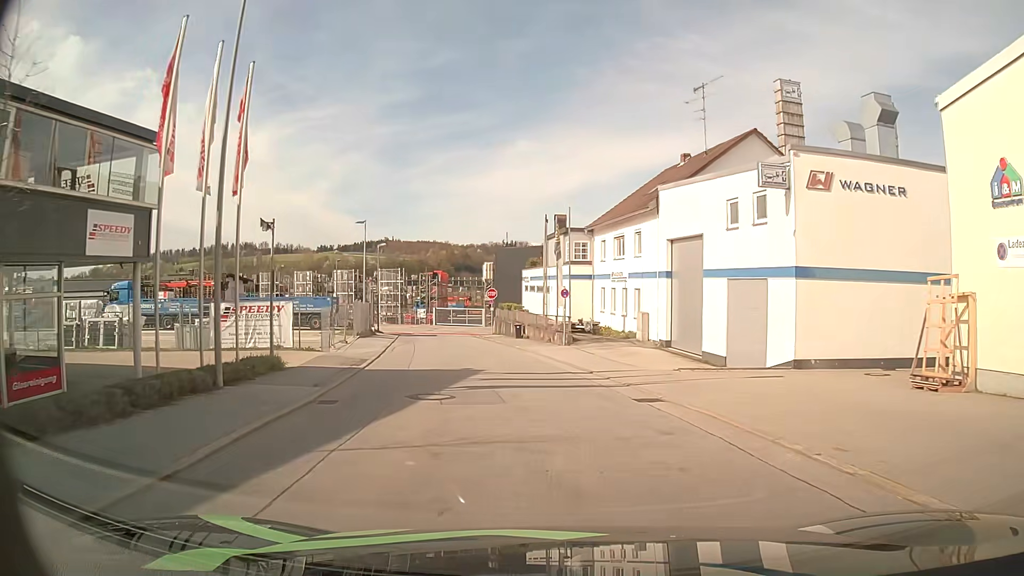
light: Day
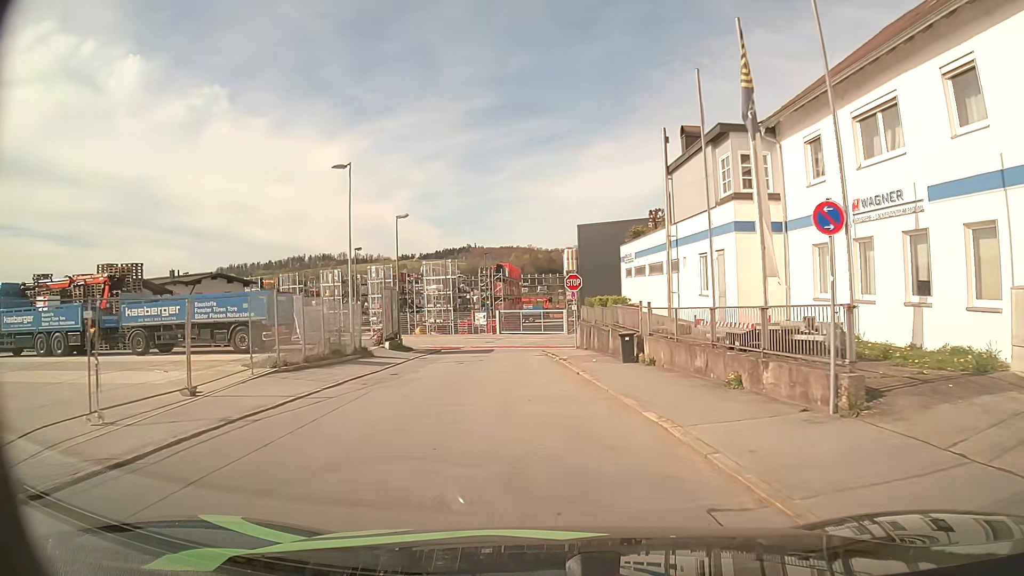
(-1.2, +22.4) m; -7°
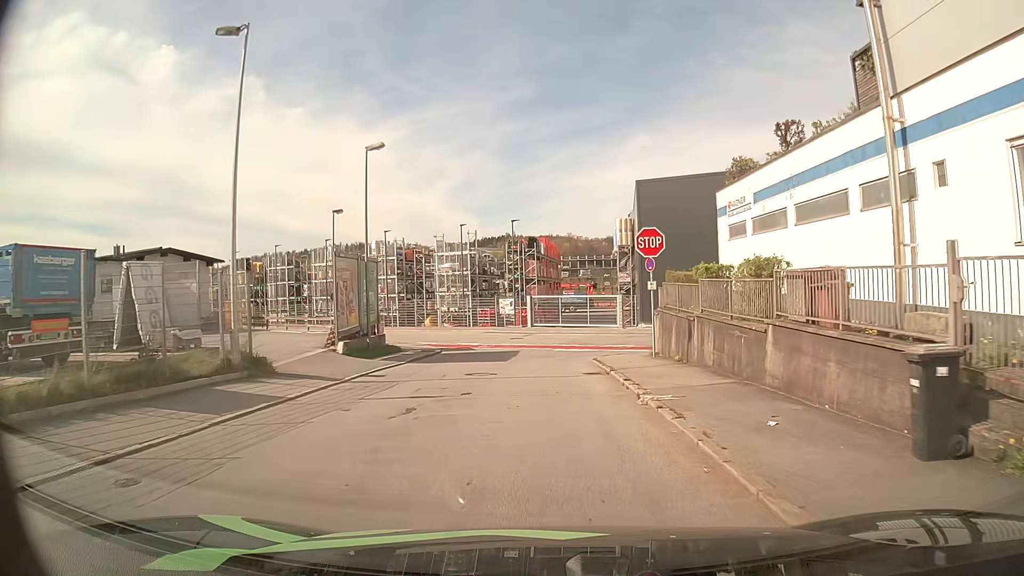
(-0.5, +14.9) m; -4°
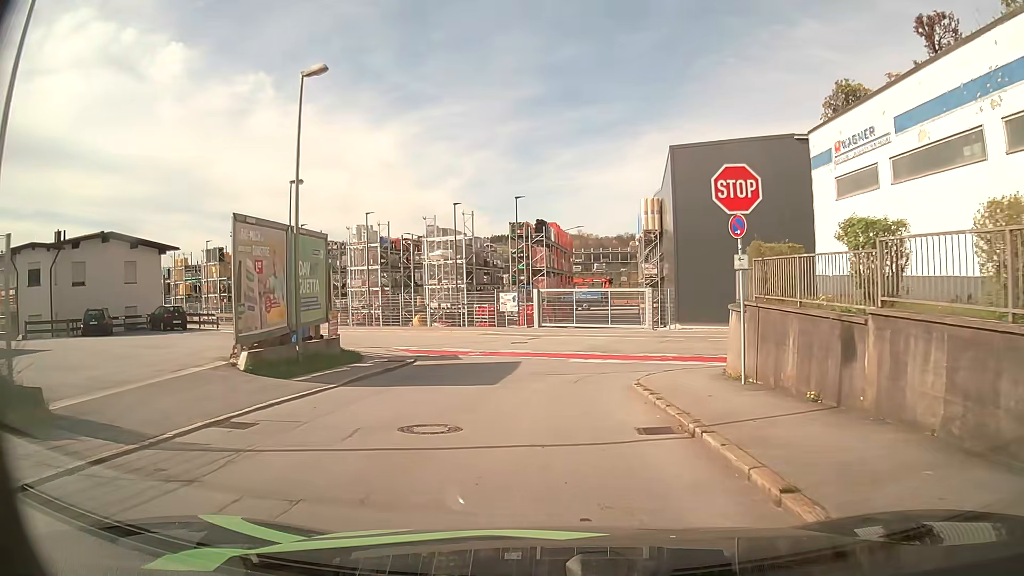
(0.0, +8.5) m; 0°
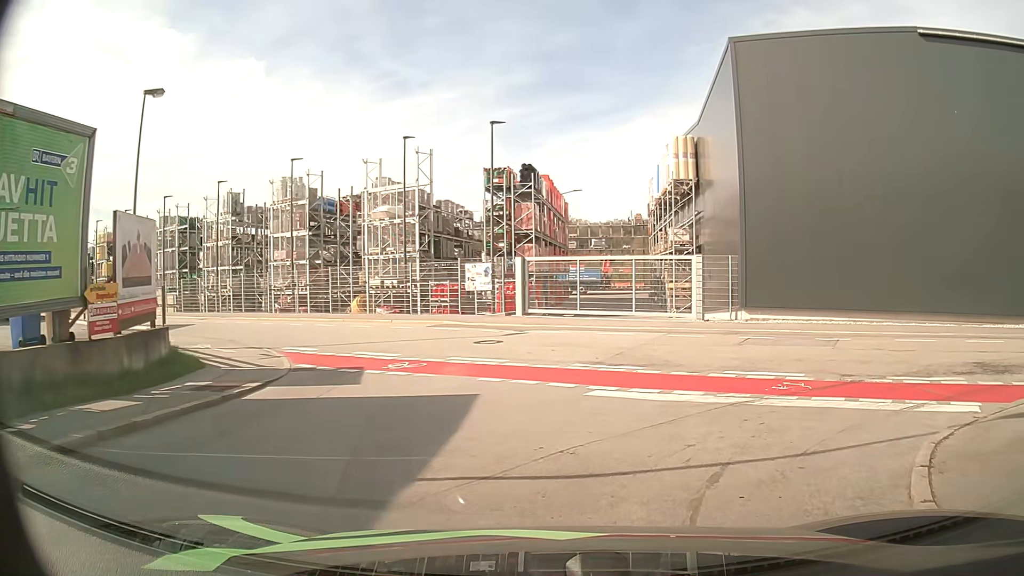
(-0.1, +12.5) m; 0°
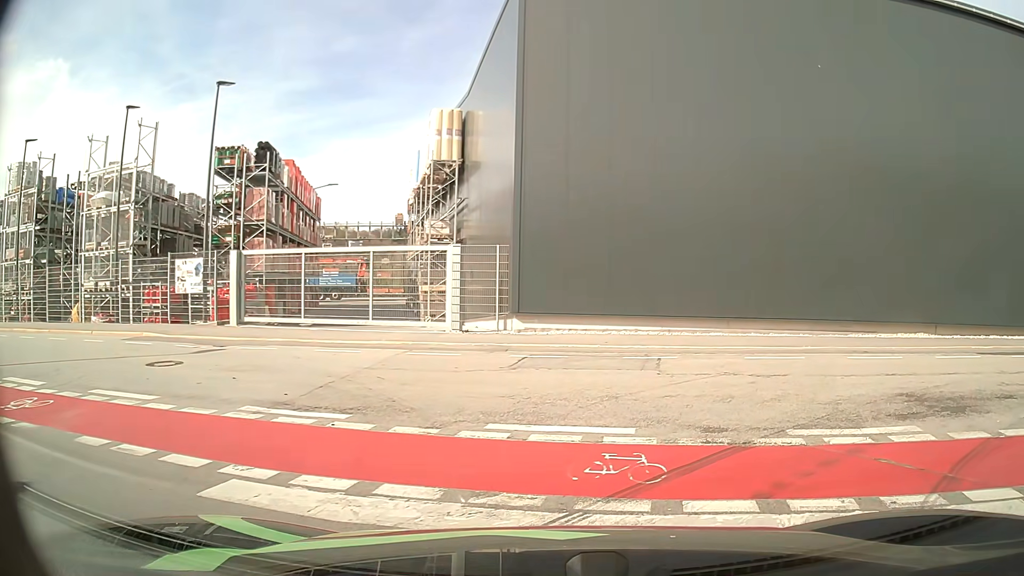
(+0.8, +5.1) m; +18°
